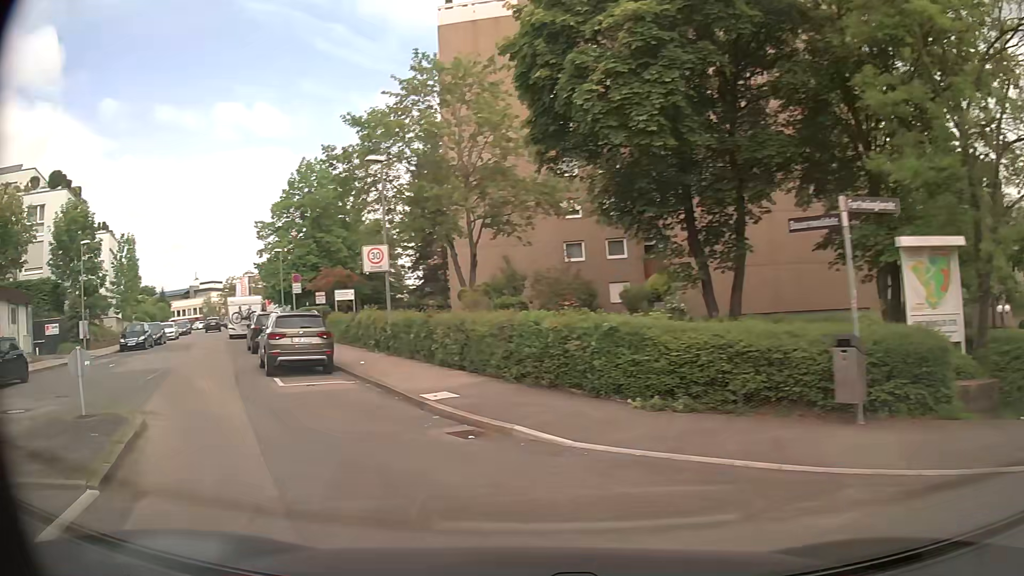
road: residential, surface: asphalt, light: Day
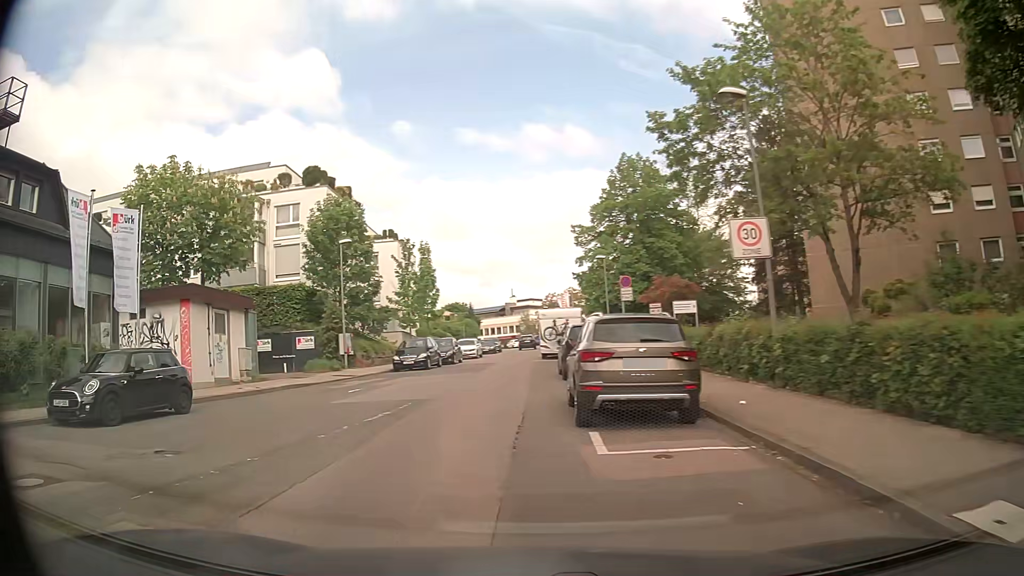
(-1.9, +7.4) m; -28°
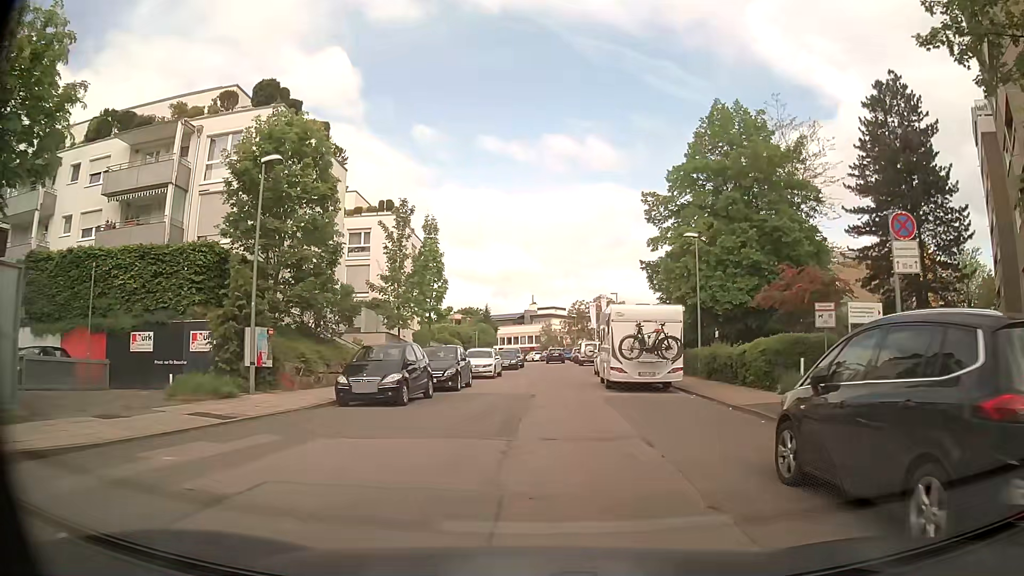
(-1.5, +15.9) m; -2°
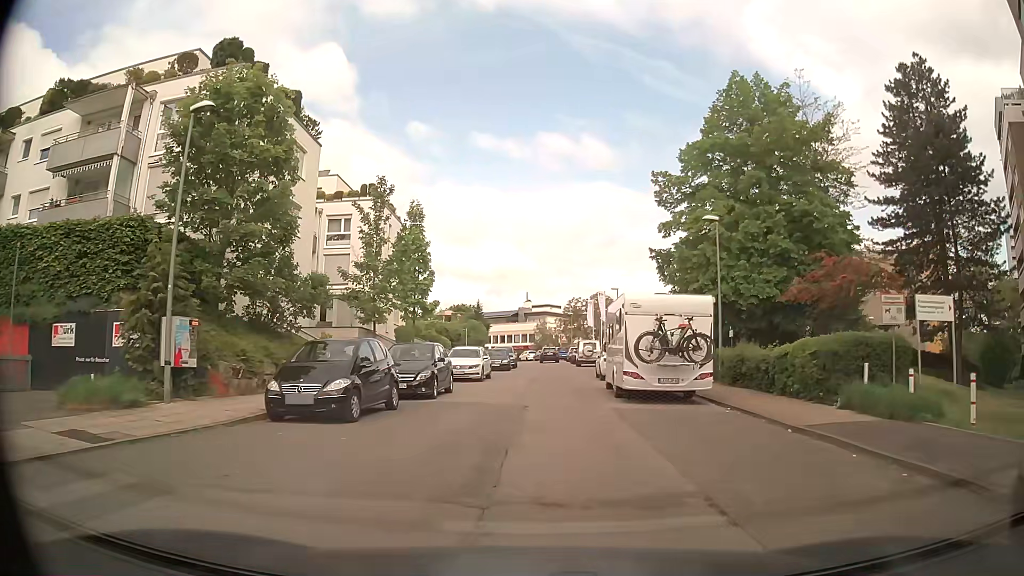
(+0.1, +4.3) m; +1°
(0, +10) (0, +20) (+1, +30) (+1, +40) (+1, +50) (+2, +60) (+2, +70) (+1, +80) (-2, +90) (-6, +99) m
